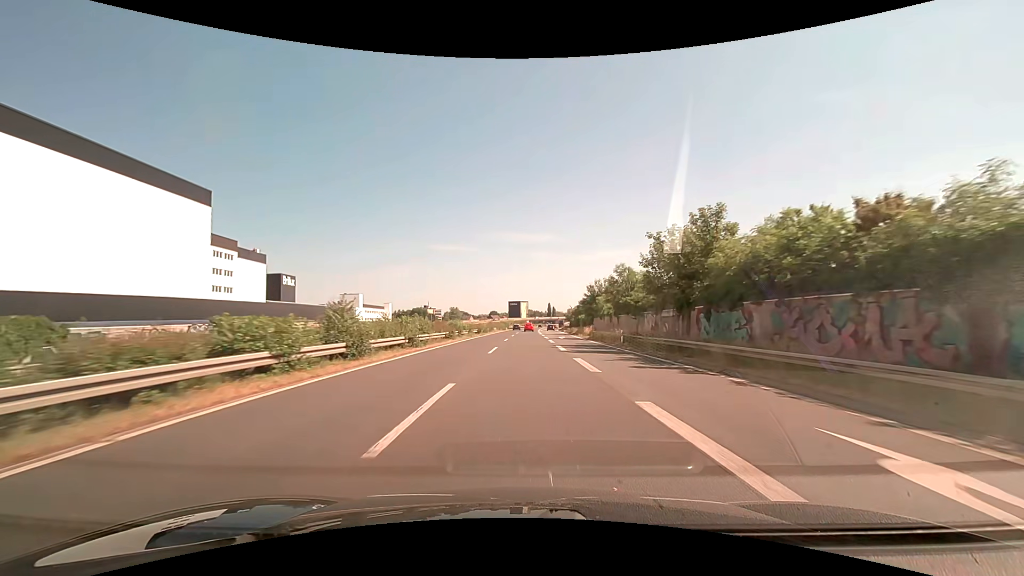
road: trunk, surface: asphalt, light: Day
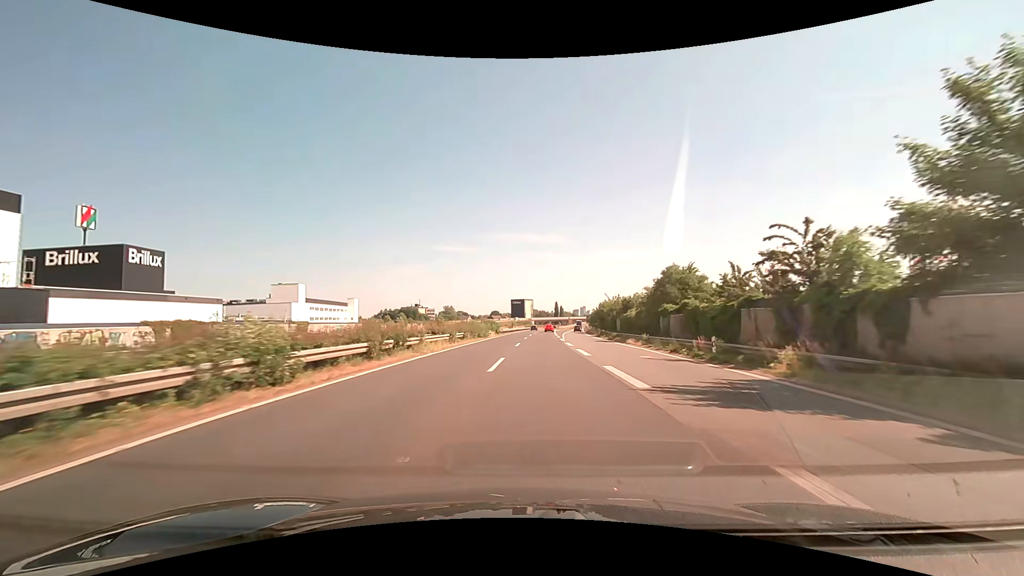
(0.0, +63.6) m; 0°
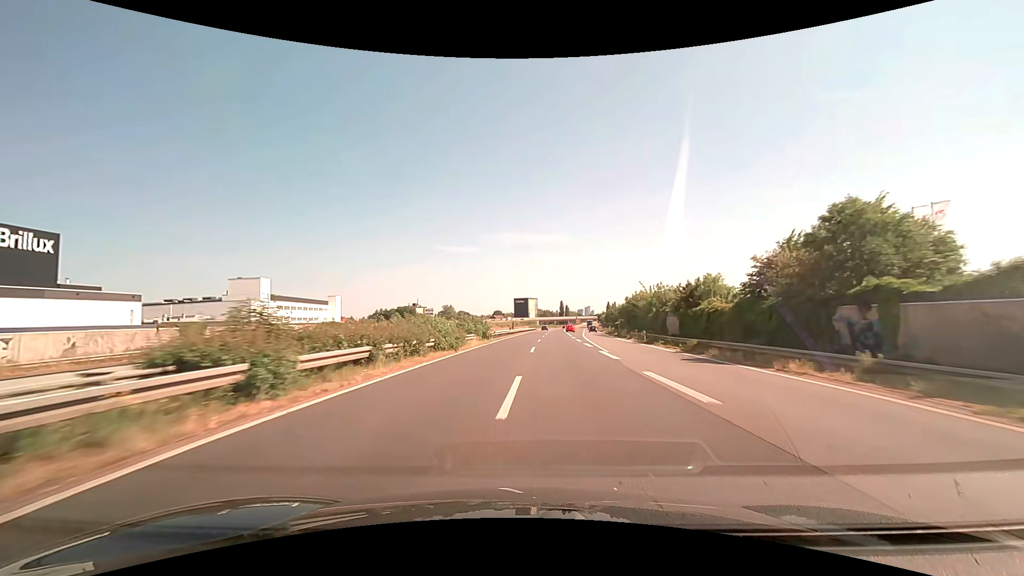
(-0.1, +25.4) m; -1°
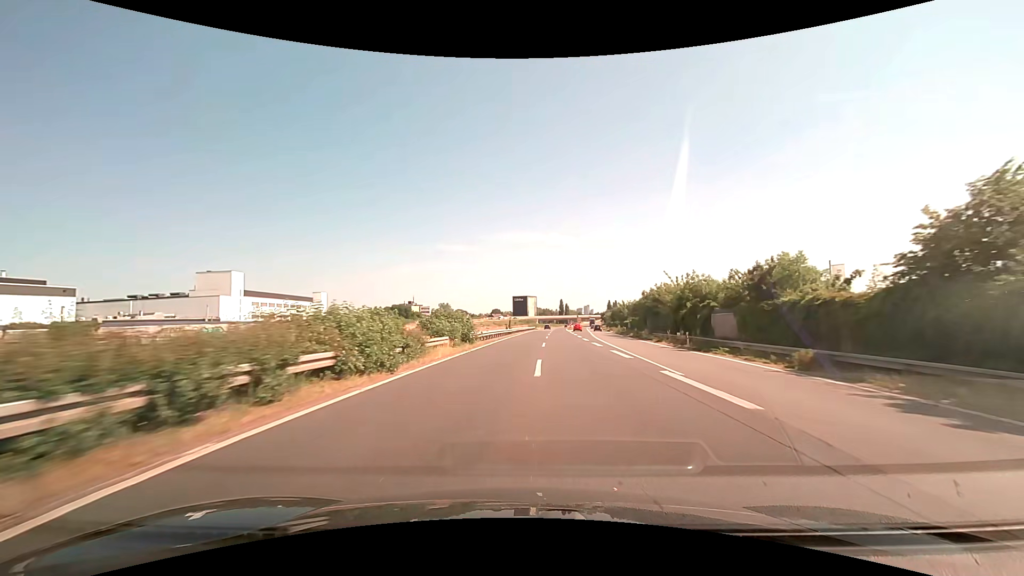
(0.0, +12.7) m; 0°
